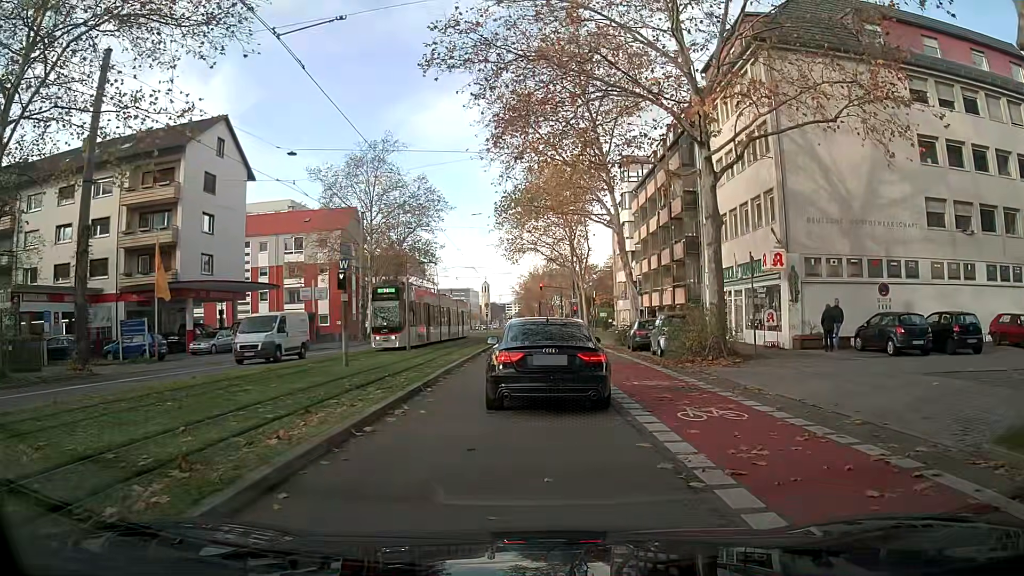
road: secondary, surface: asphalt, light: Day
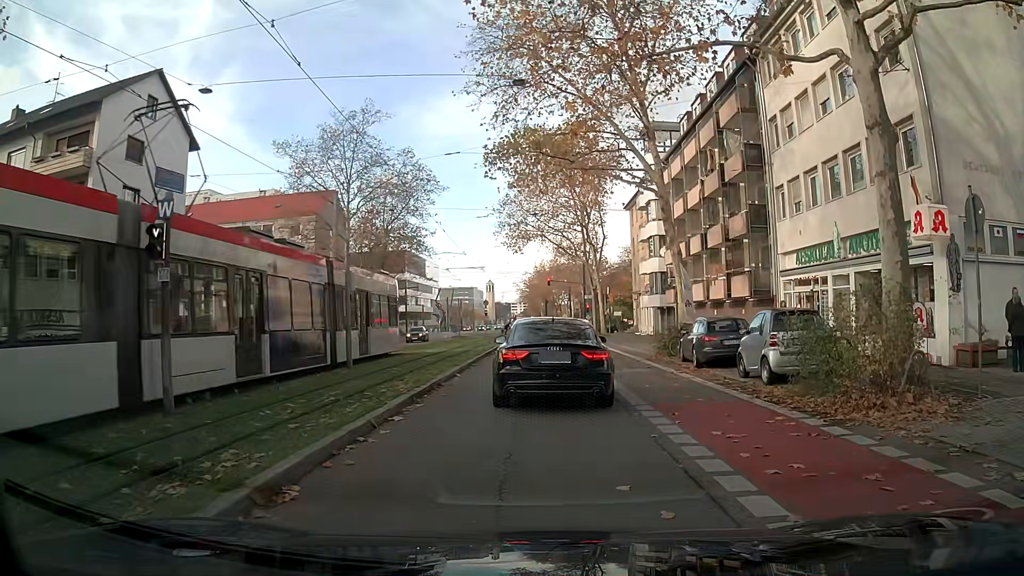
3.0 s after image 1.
(+0.2, +10.8) m; +1°
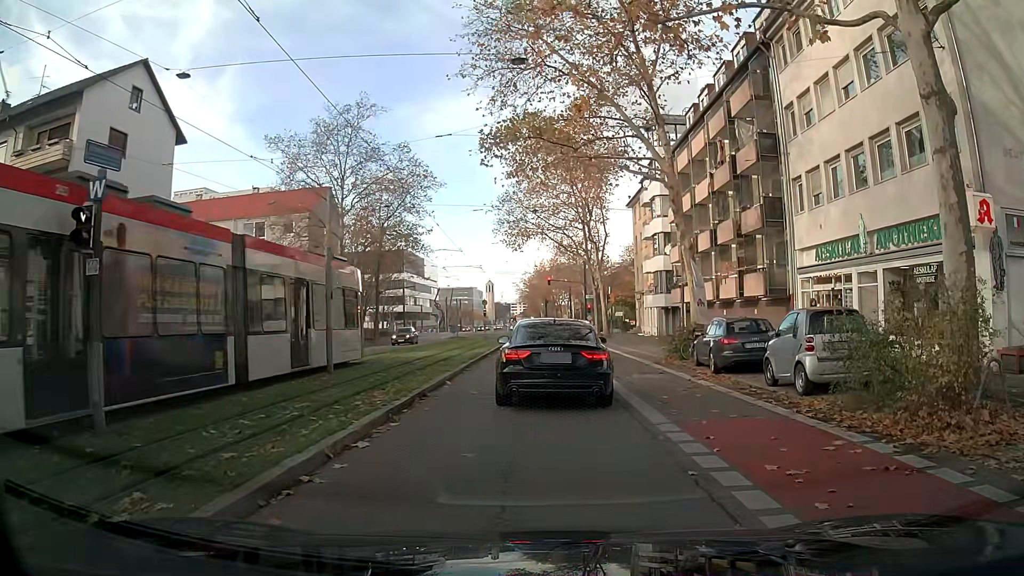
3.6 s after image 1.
(0.0, +1.9) m; -1°
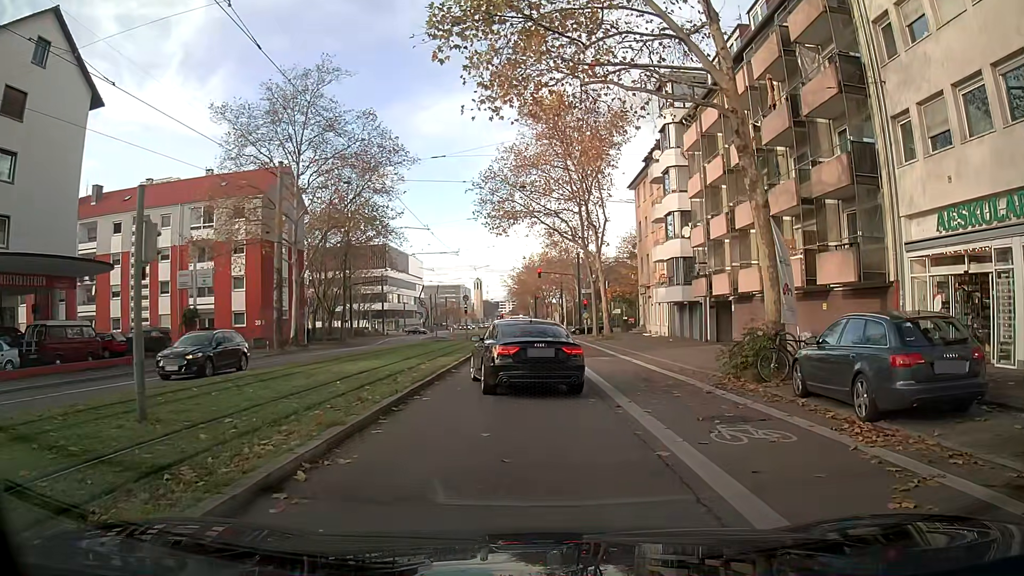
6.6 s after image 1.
(+0.2, +8.8) m; +1°
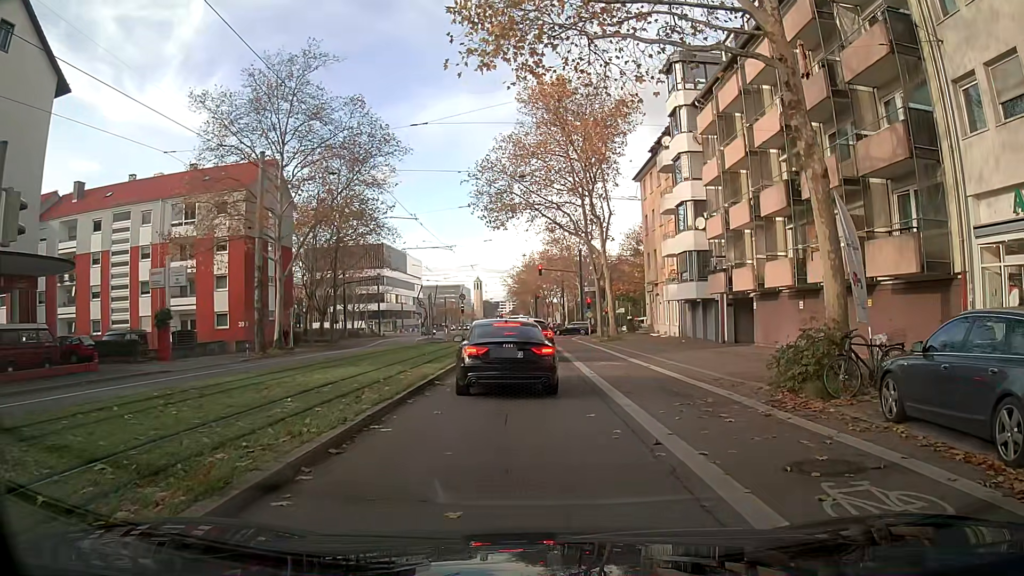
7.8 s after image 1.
(0.0, +3.3) m; 0°
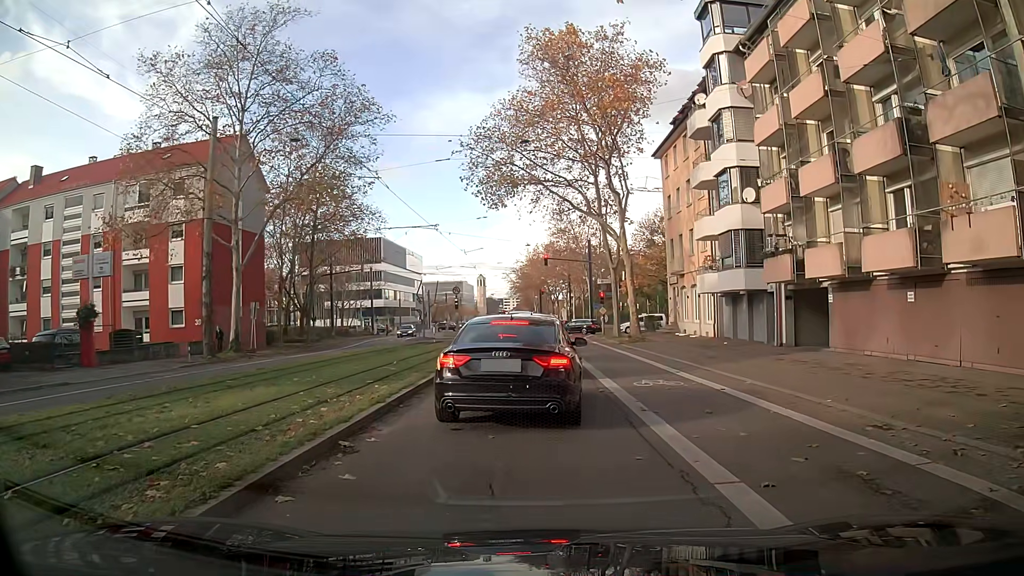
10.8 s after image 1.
(-0.1, +7.5) m; -1°
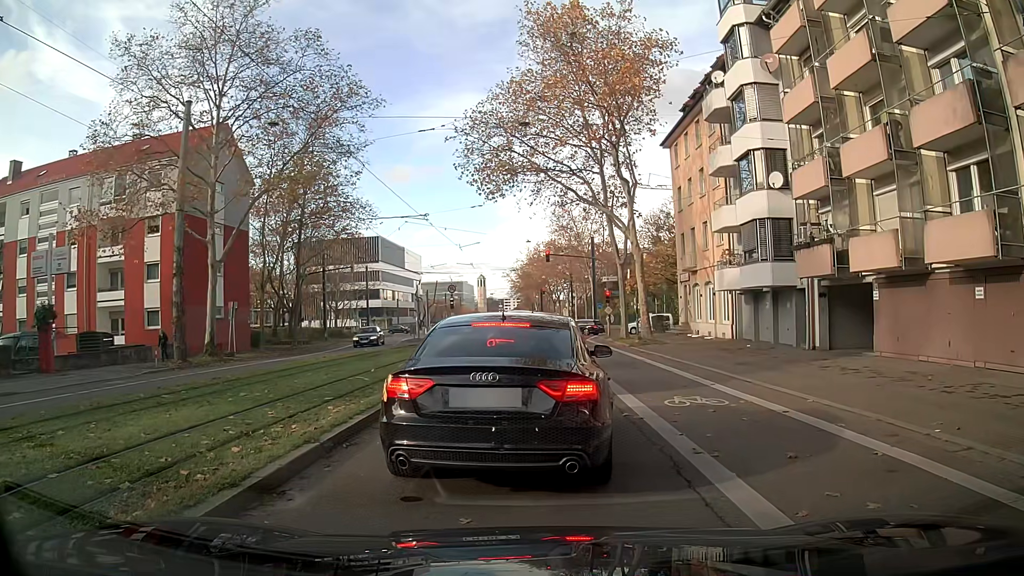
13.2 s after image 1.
(0.0, +3.1) m; -1°
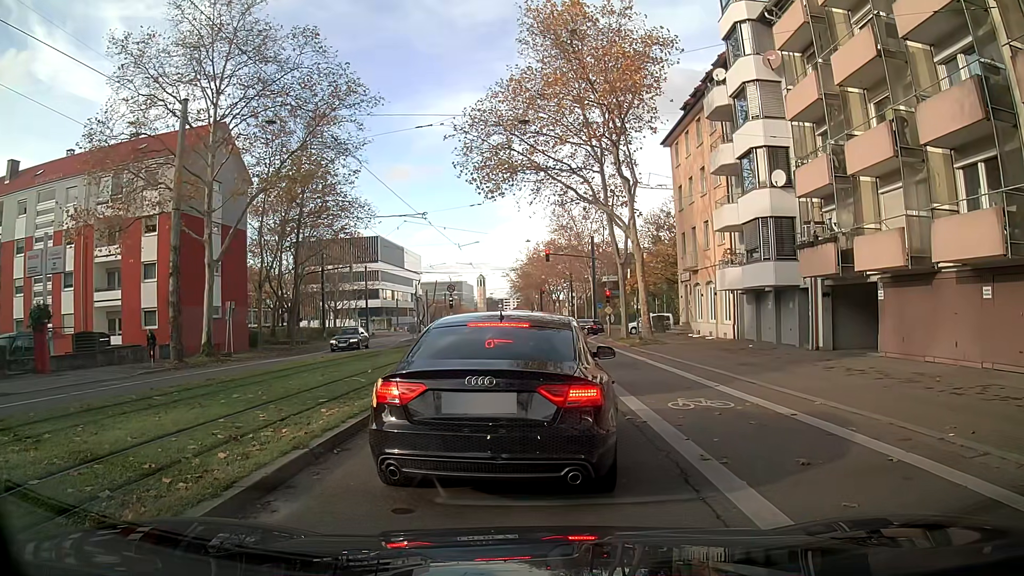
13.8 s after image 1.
(0.0, +0.3) m; 0°
